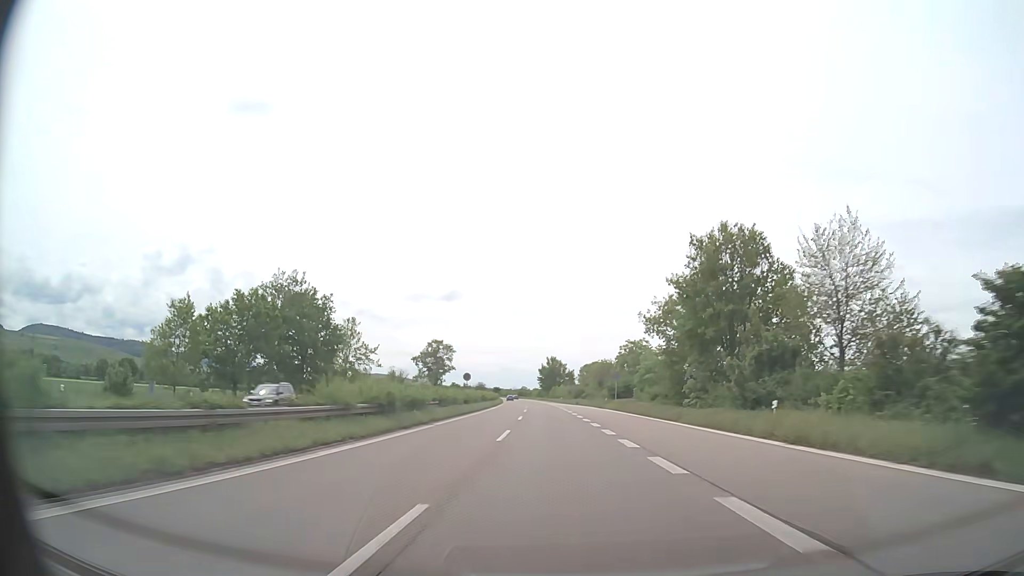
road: trunk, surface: asphalt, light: Day
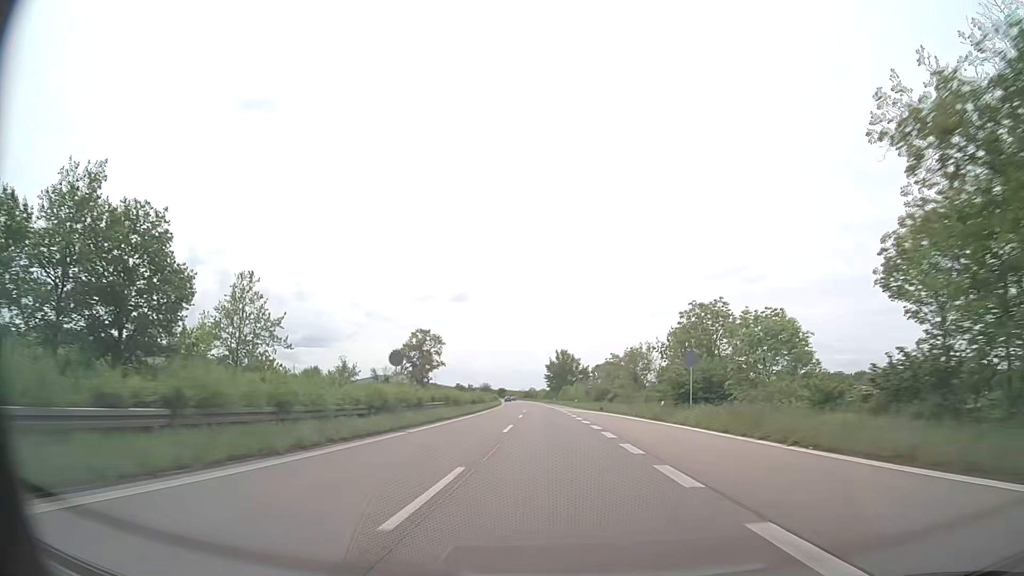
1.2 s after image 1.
(-0.2, +31.7) m; -1°
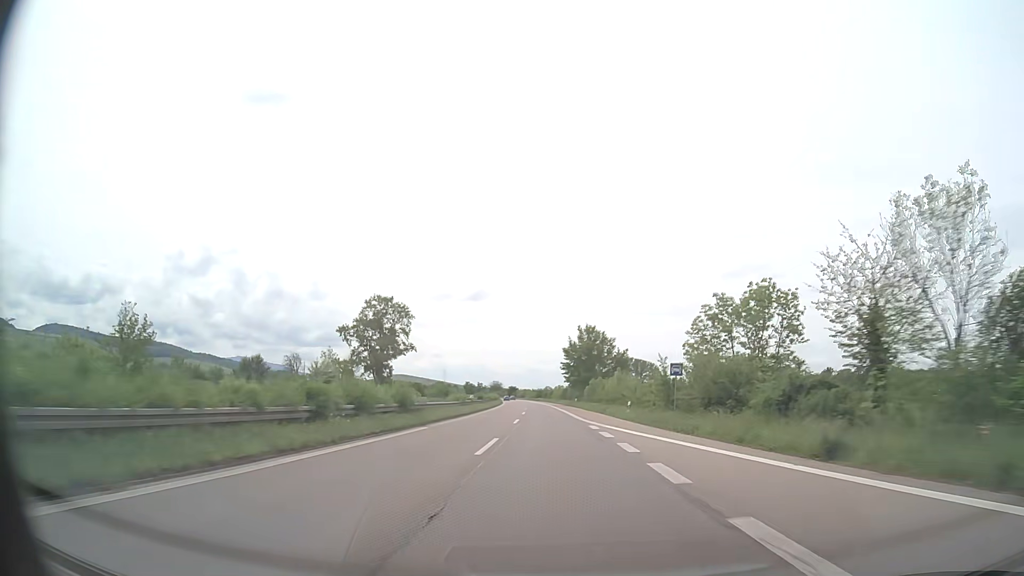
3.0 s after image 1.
(-0.5, +47.5) m; -1°
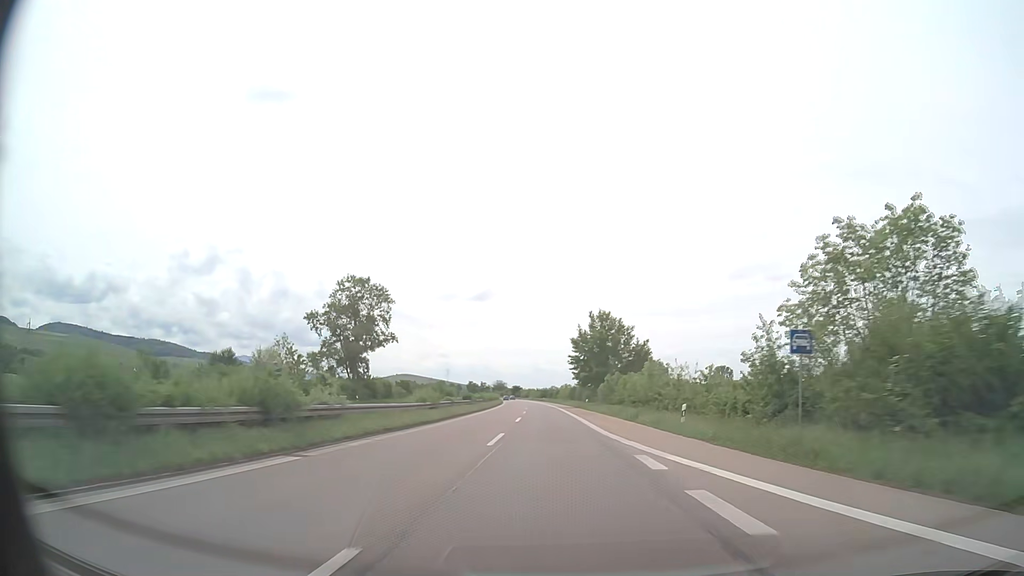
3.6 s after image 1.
(-0.1, +15.8) m; -1°
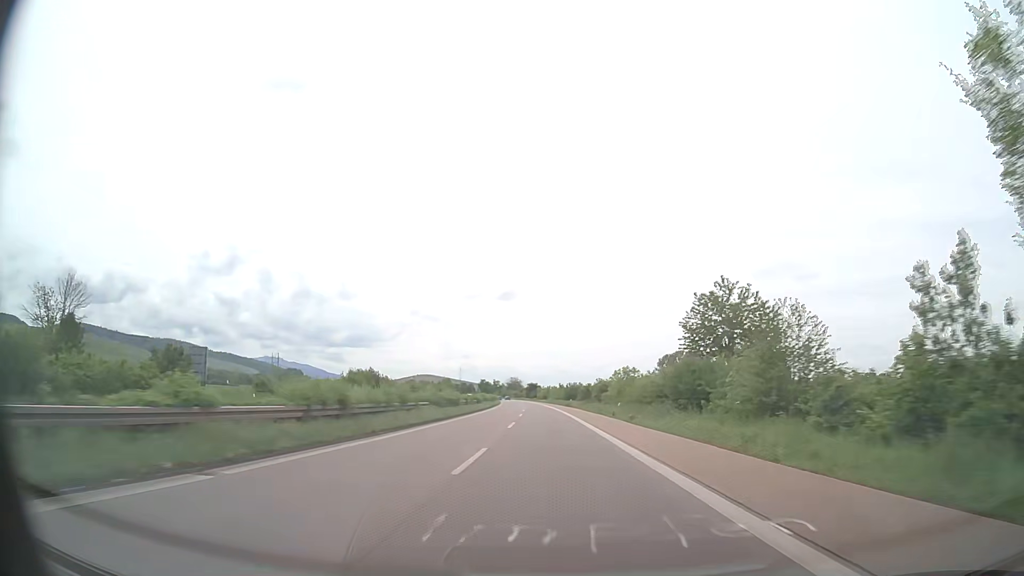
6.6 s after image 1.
(-1.6, +79.2) m; -2°
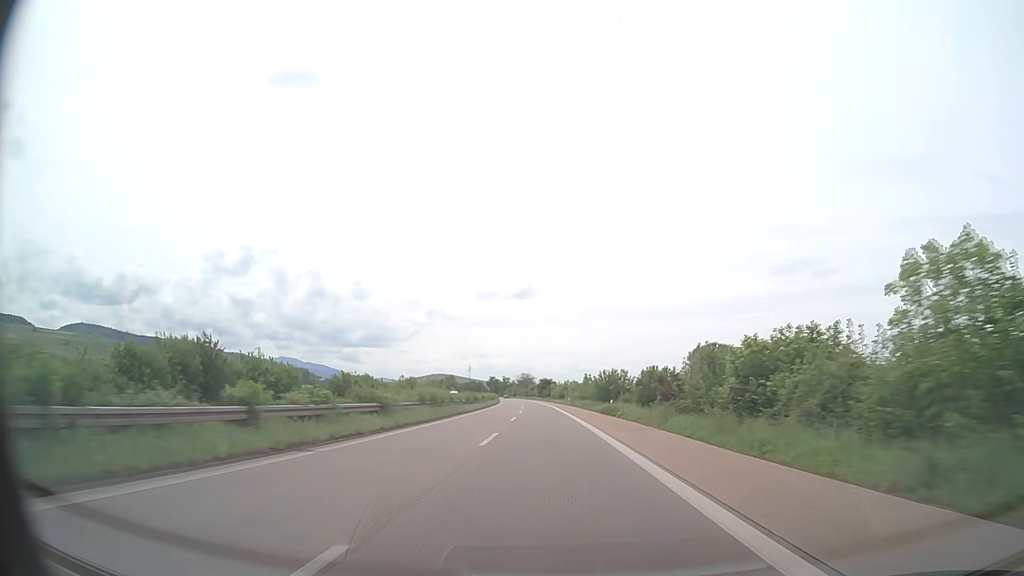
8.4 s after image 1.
(-0.4, +47.5) m; -1°
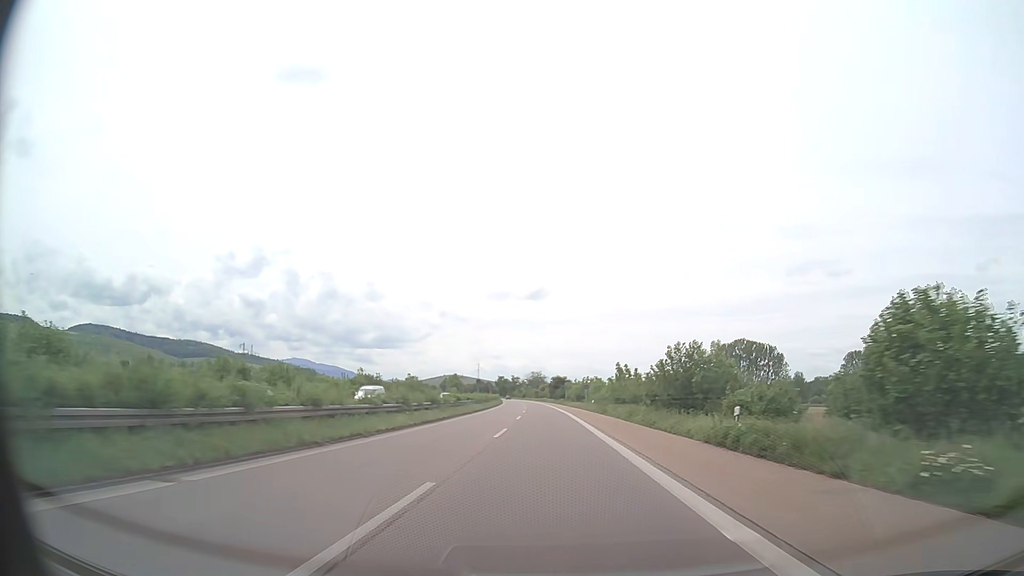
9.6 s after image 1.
(-0.3, +31.7) m; -1°
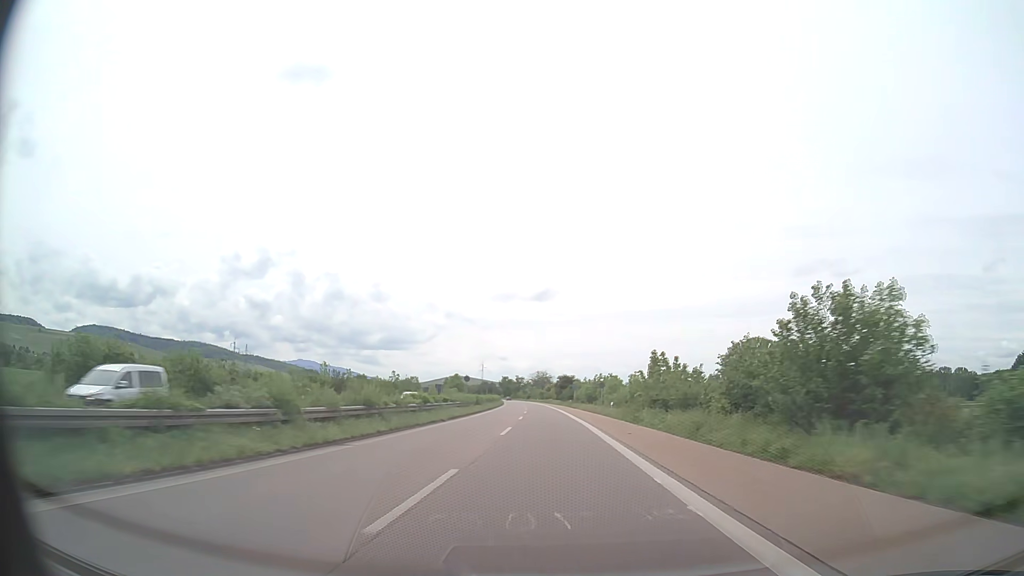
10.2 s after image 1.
(-0.1, +15.8) m; 0°
(0, +10) (0, +20) (0, +30) (0, +40) (-1, +50) (-1, +60) (-1, +70) (-2, +80) (-2, +90) (-2, +100) m
